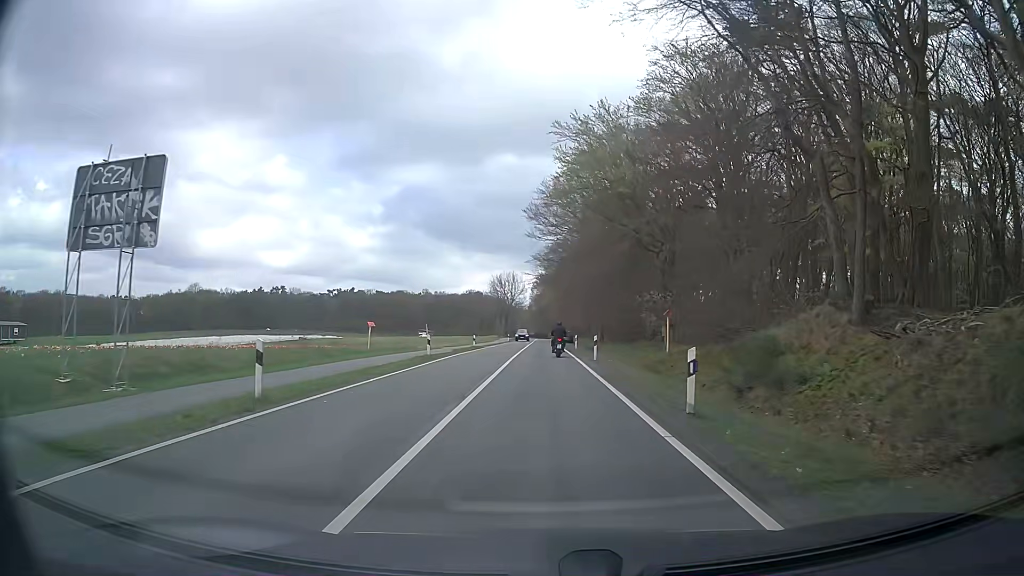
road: secondary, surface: asphalt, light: Day
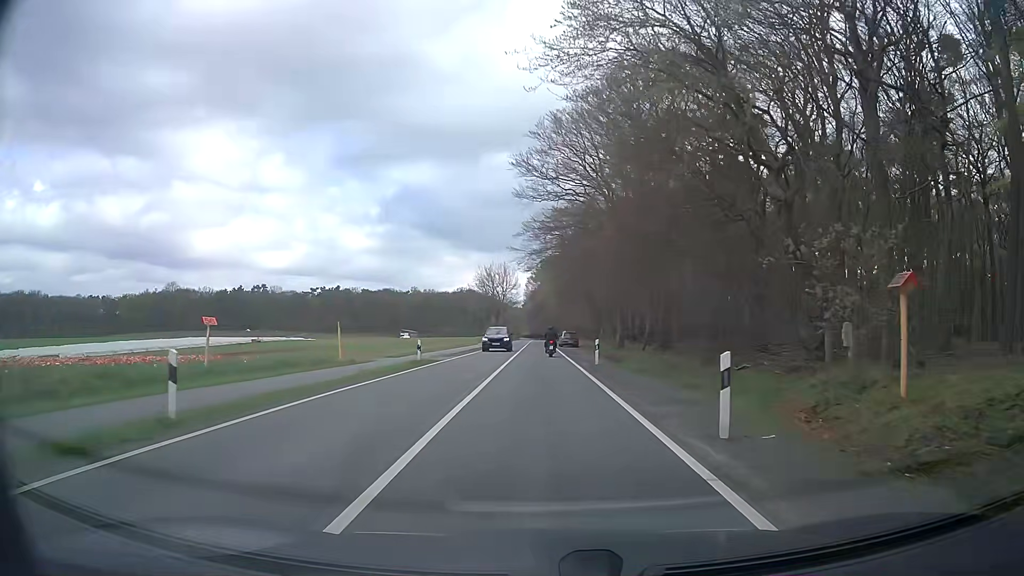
(-0.1, +21.9) m; 0°
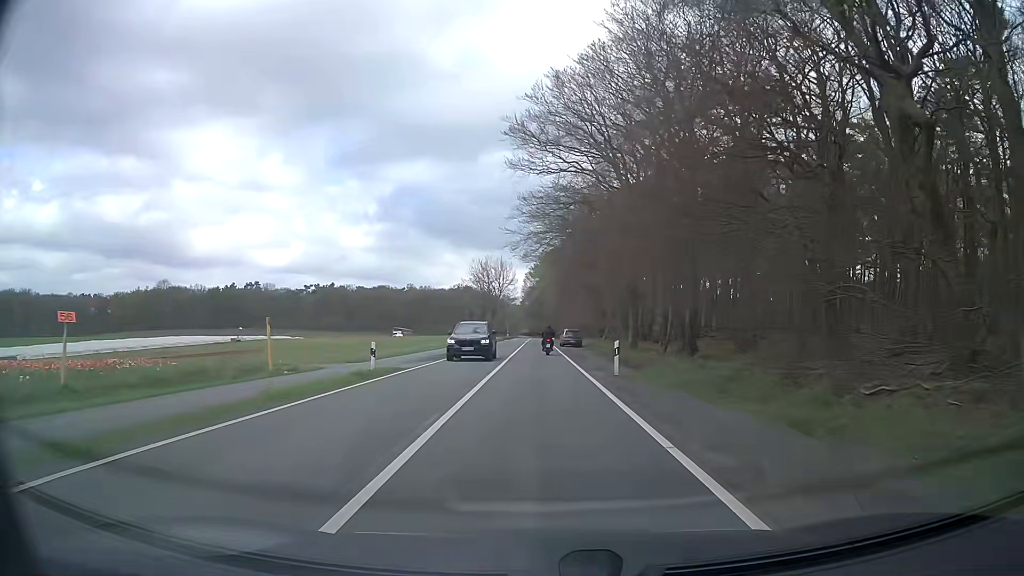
(0.0, +8.0) m; 0°
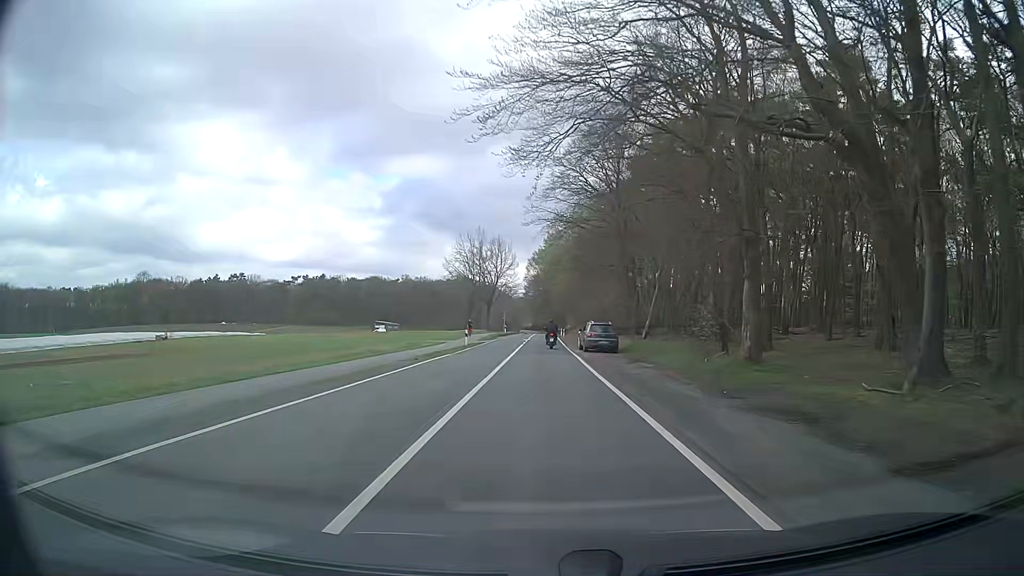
(-0.2, +24.8) m; 0°
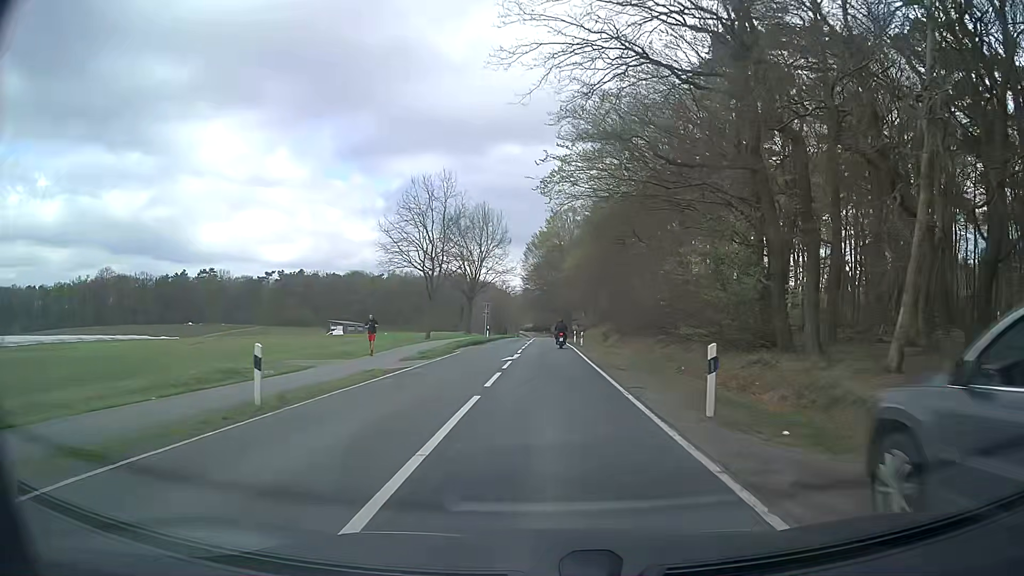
(-0.1, +34.5) m; -1°
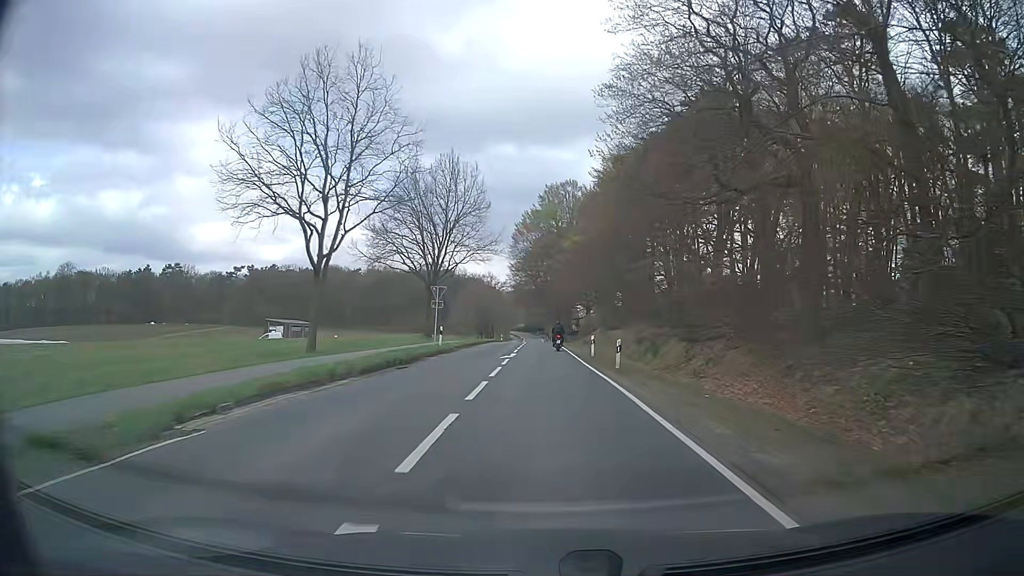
(+0.3, +26.4) m; +1°
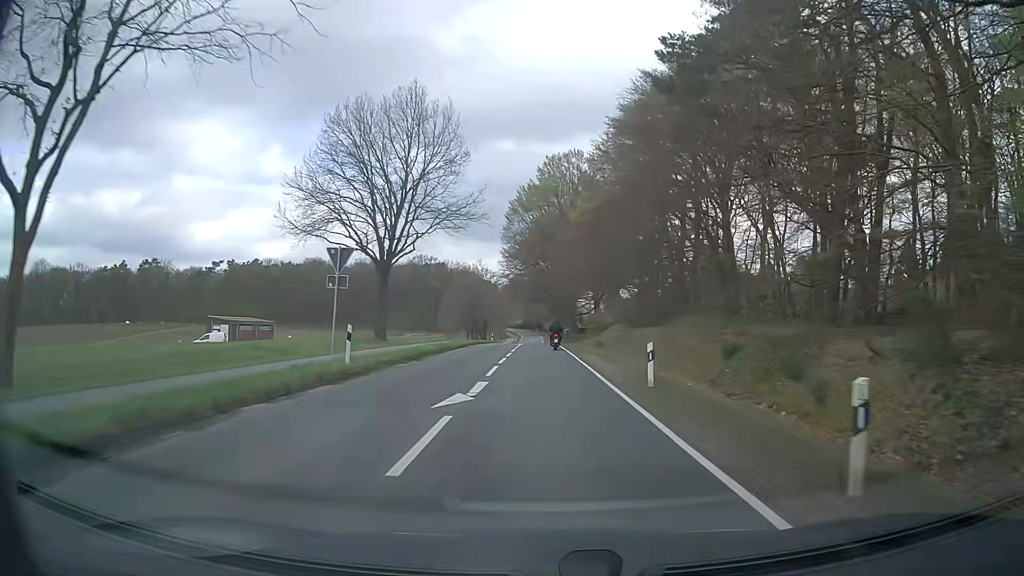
(0.0, +17.8) m; 0°
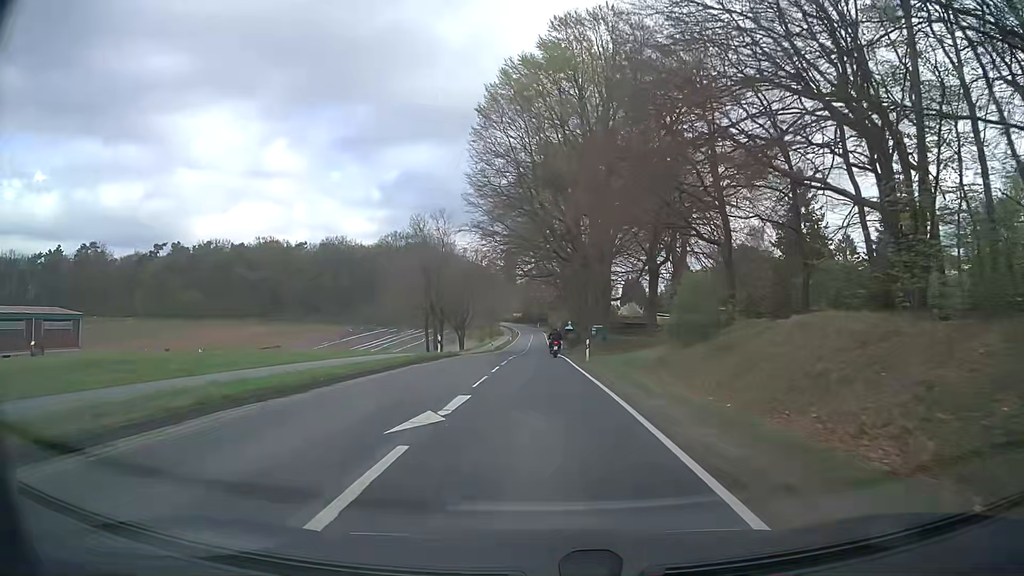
(0.0, +44.6) m; 0°
(0, +10) (0, +20) (0, +30) (0, +40) (0, +50) (0, +60) (0, +70) (0, +80) (0, +90) (0, +100) m
